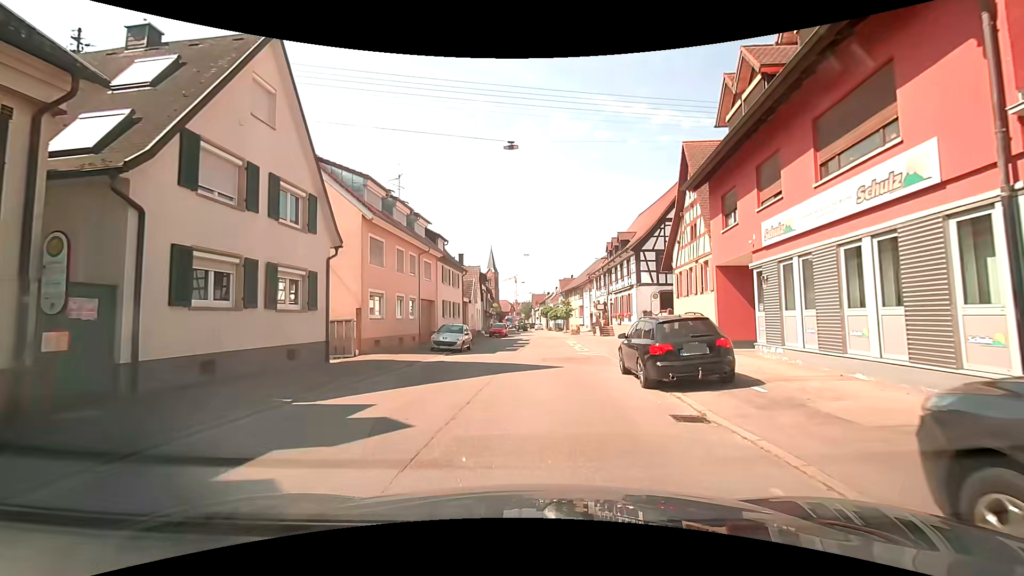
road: residential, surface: asphalt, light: Day
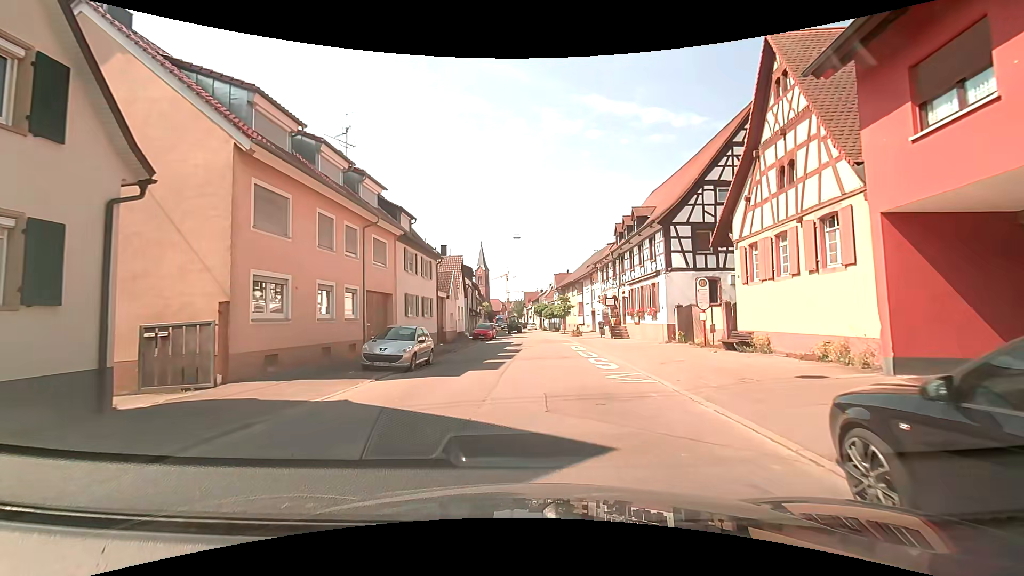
(+0.1, +9.6) m; 0°
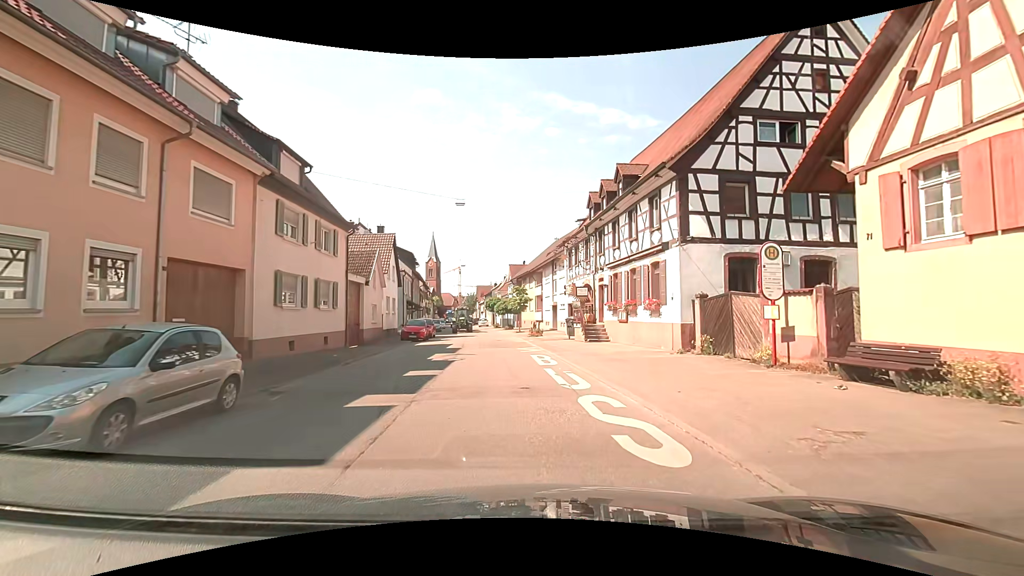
(+0.5, +9.9) m; +6°
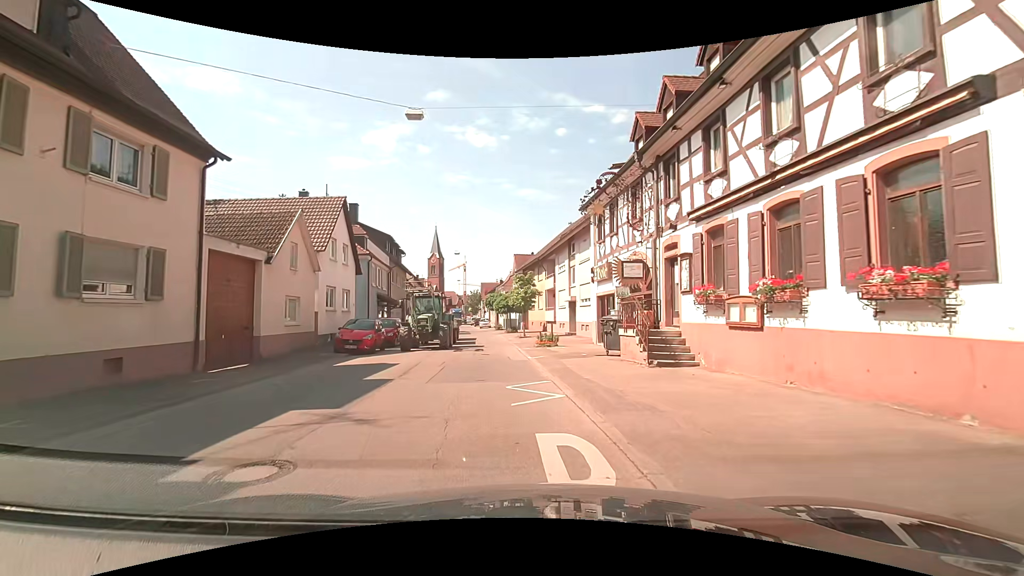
(0.0, +12.6) m; -1°
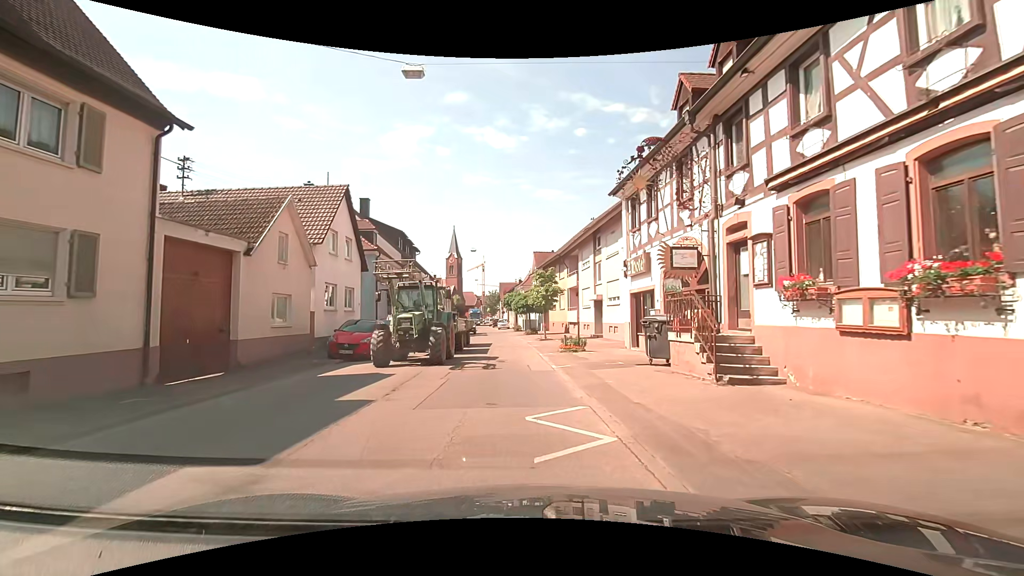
(-0.1, +3.0) m; -3°
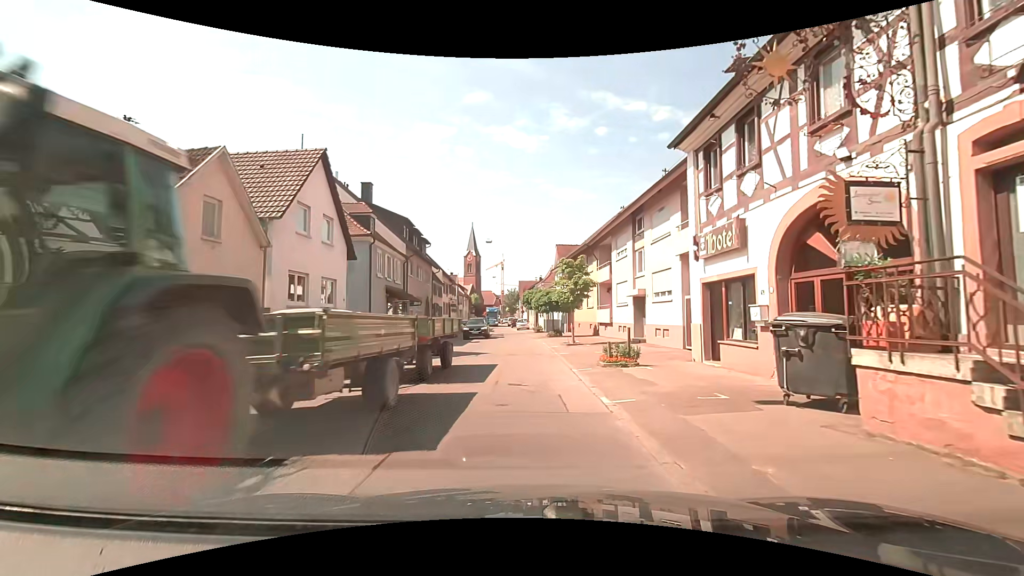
(0.0, +5.8) m; -1°
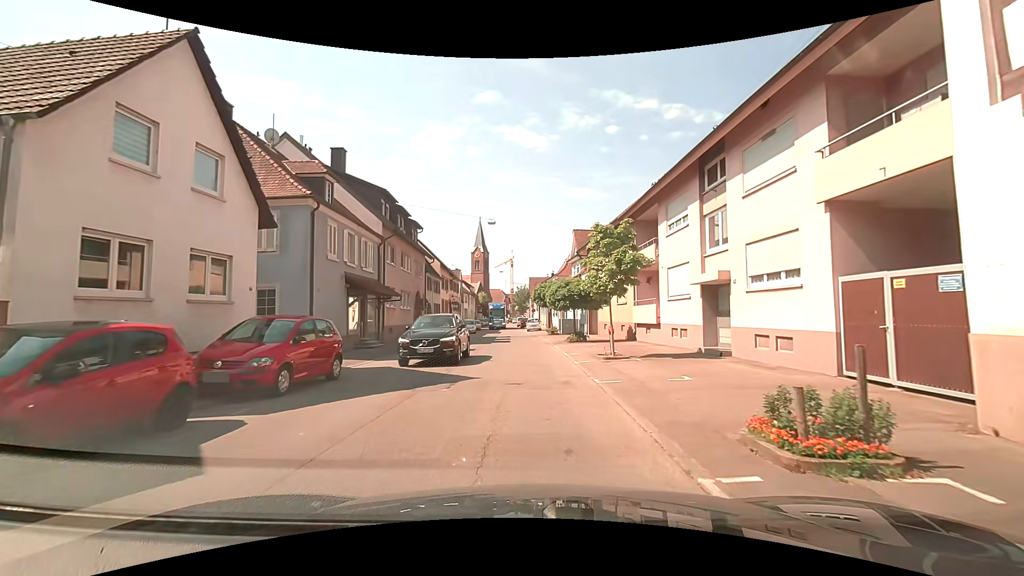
(+0.1, +9.0) m; -1°
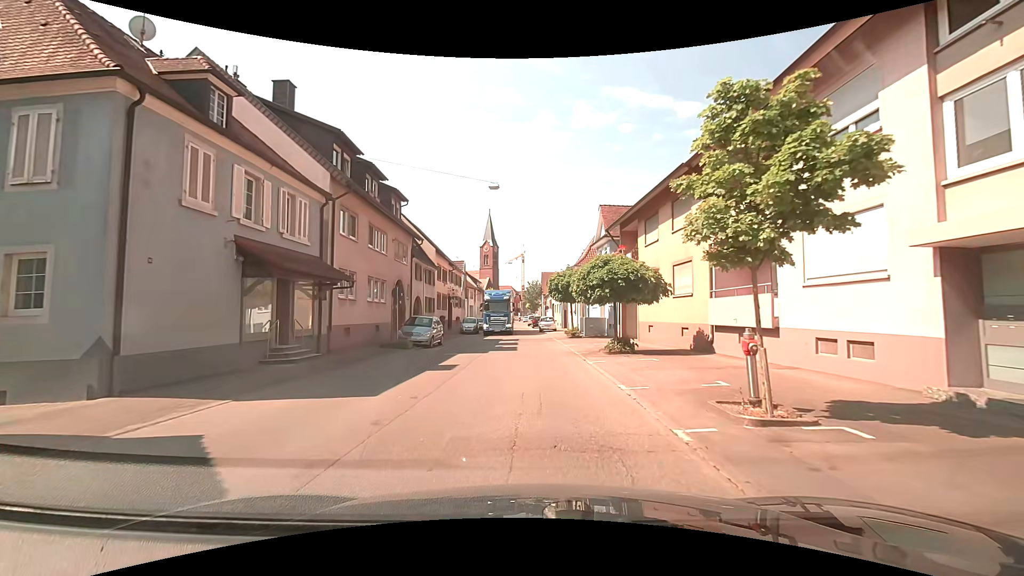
(-0.2, +9.7) m; -3°
